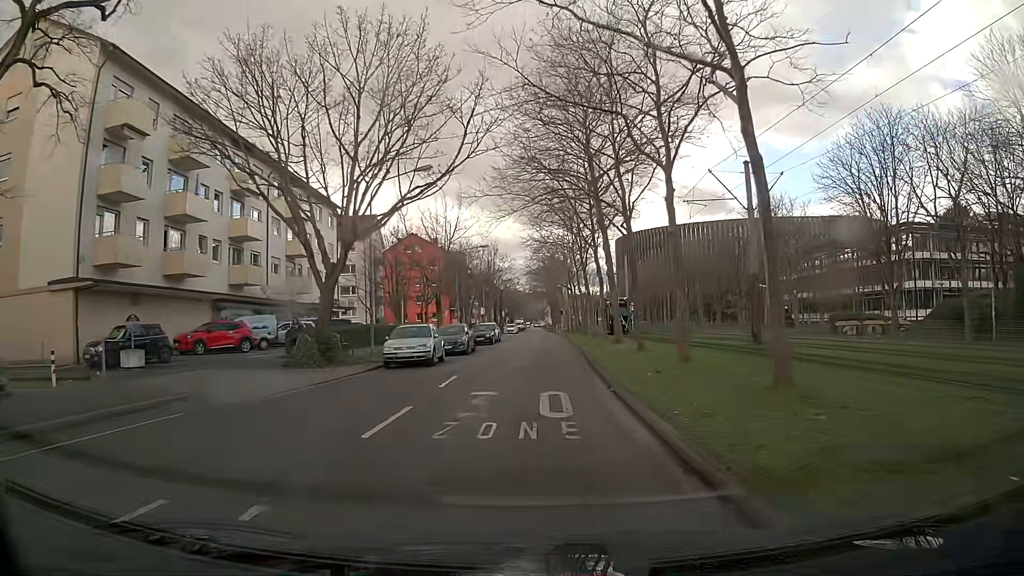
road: residential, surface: asphalt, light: Day
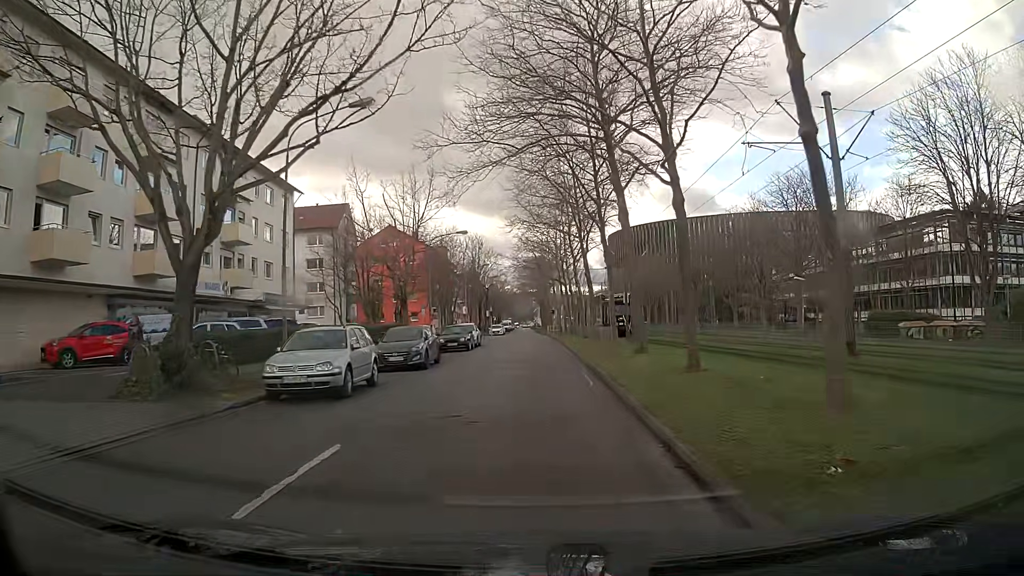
(+0.2, +9.4) m; +2°
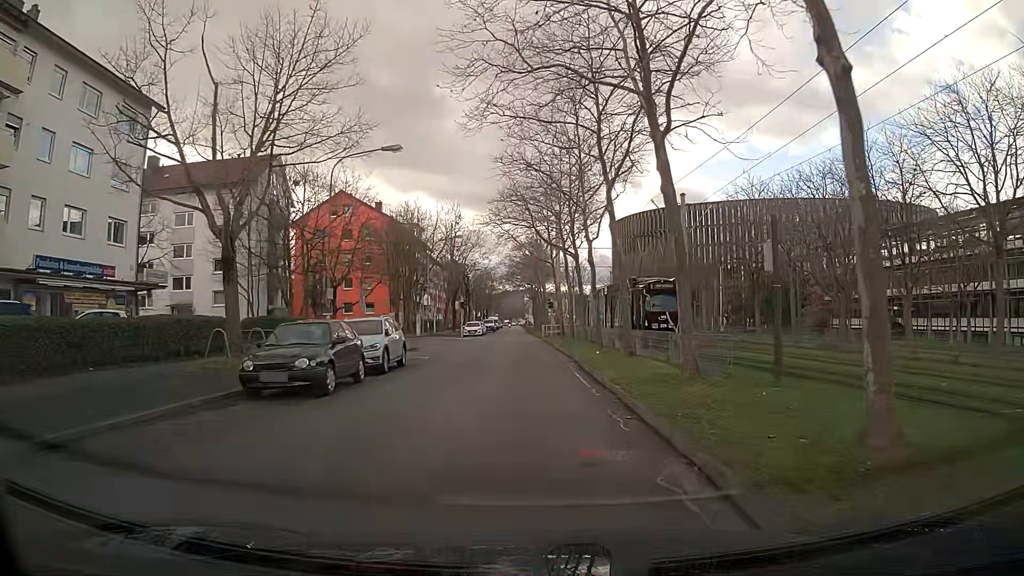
(+0.2, +22.9) m; 0°
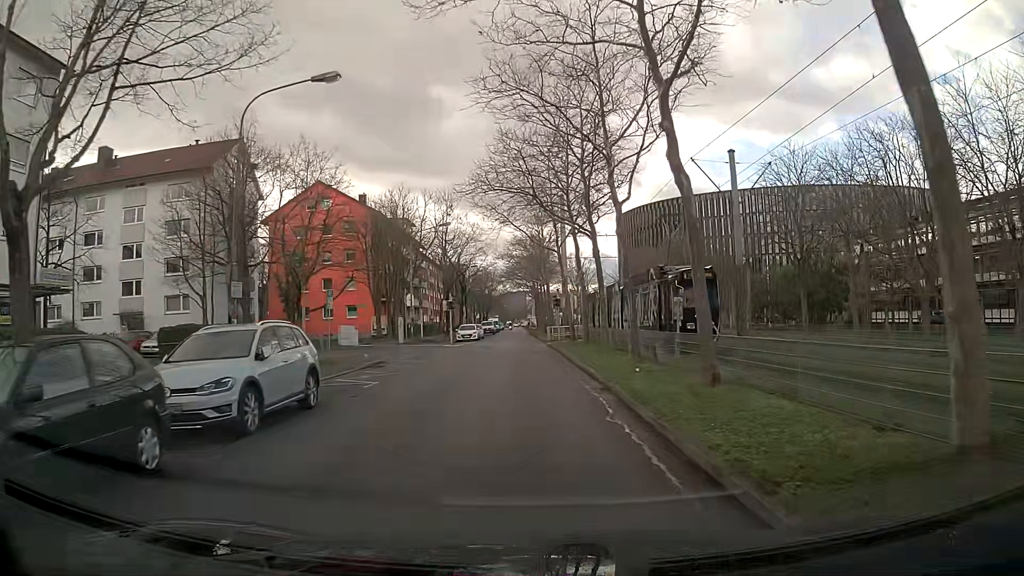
(0.0, +8.7) m; 0°
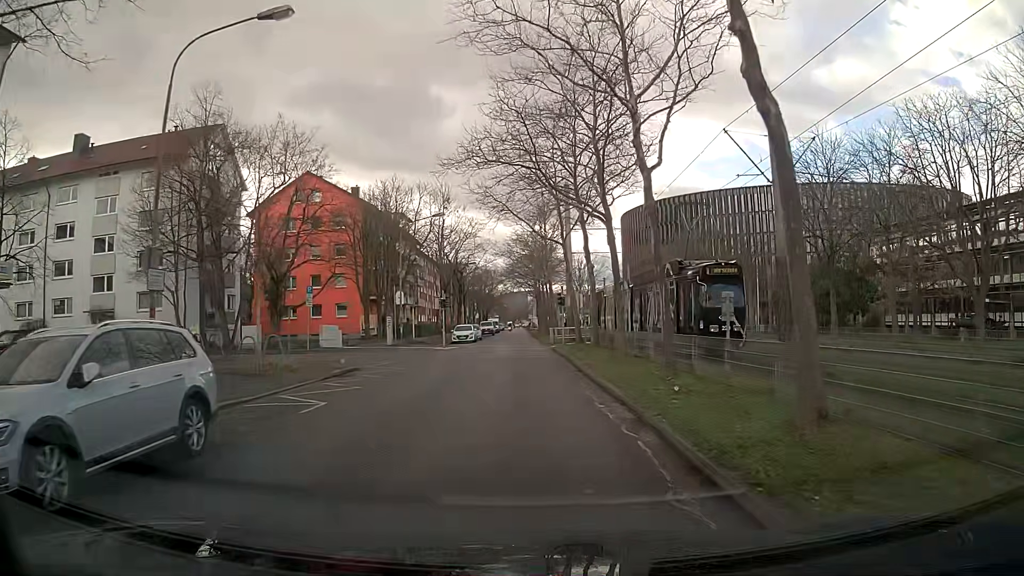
(0.0, +4.2) m; -1°
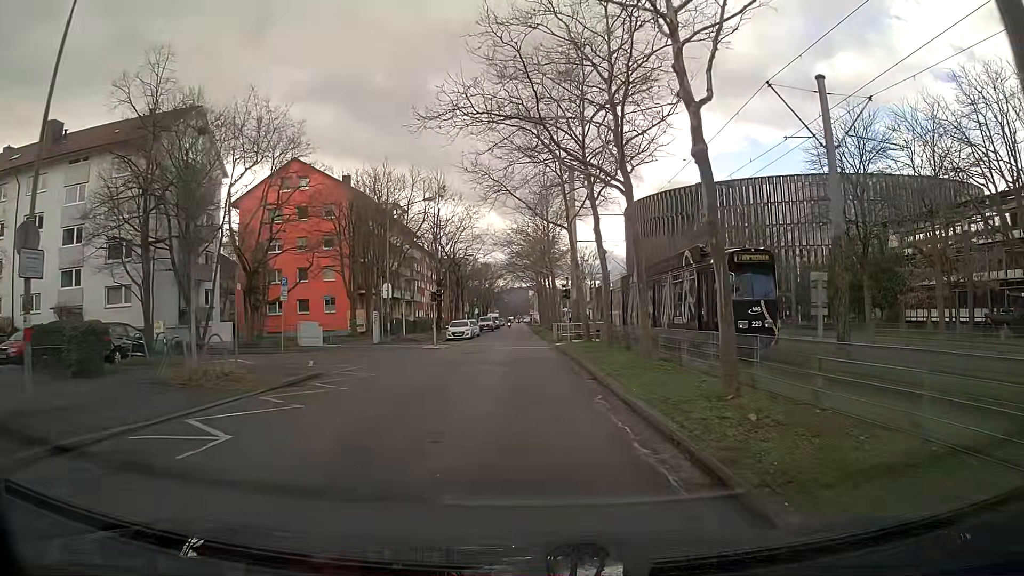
(0.0, +4.2) m; 0°
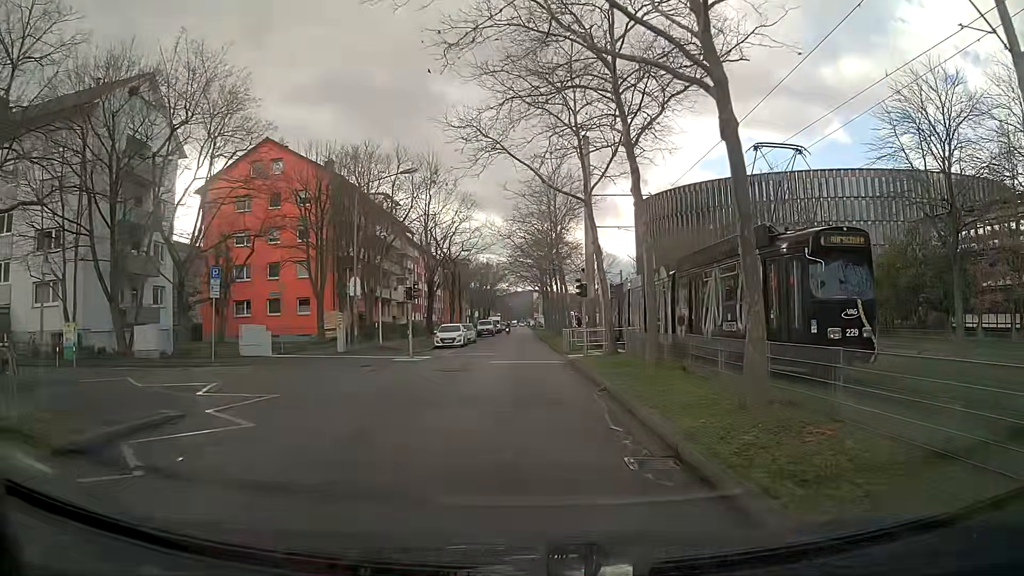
(0.0, +8.1) m; -1°
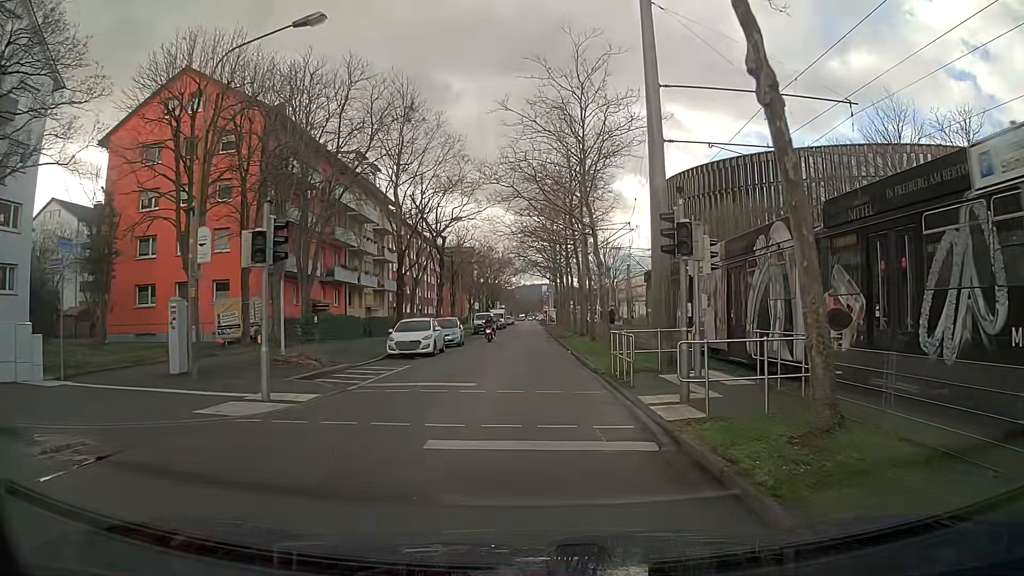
(-0.3, +16.0) m; -1°
(0, +10) (0, +20) (0, +30) (+1, +40) (+1, +50) (+1, +60) (+1, +70) (+1, +80) (+1, +90) (+2, +100) m
